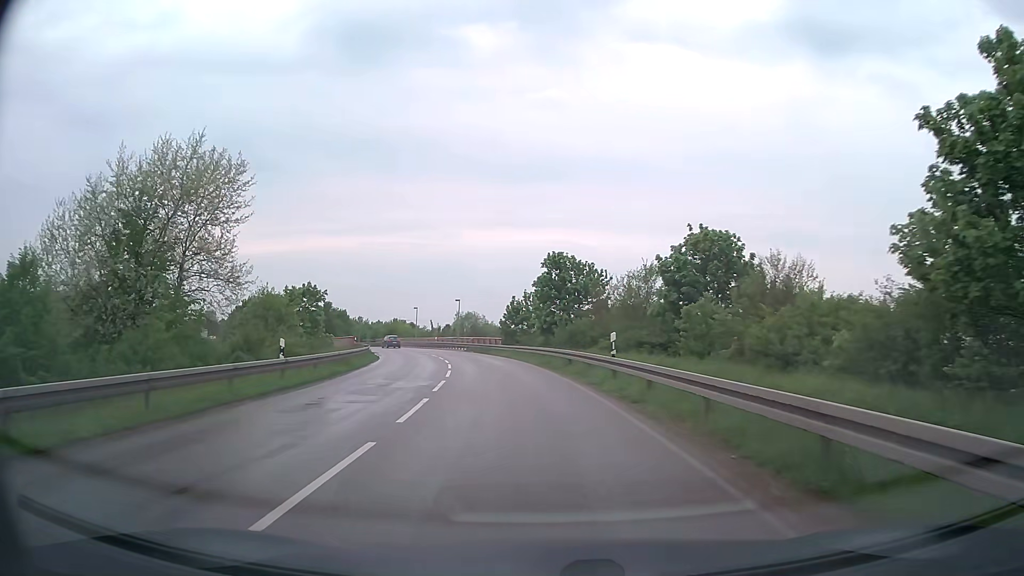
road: secondary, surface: asphalt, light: Day
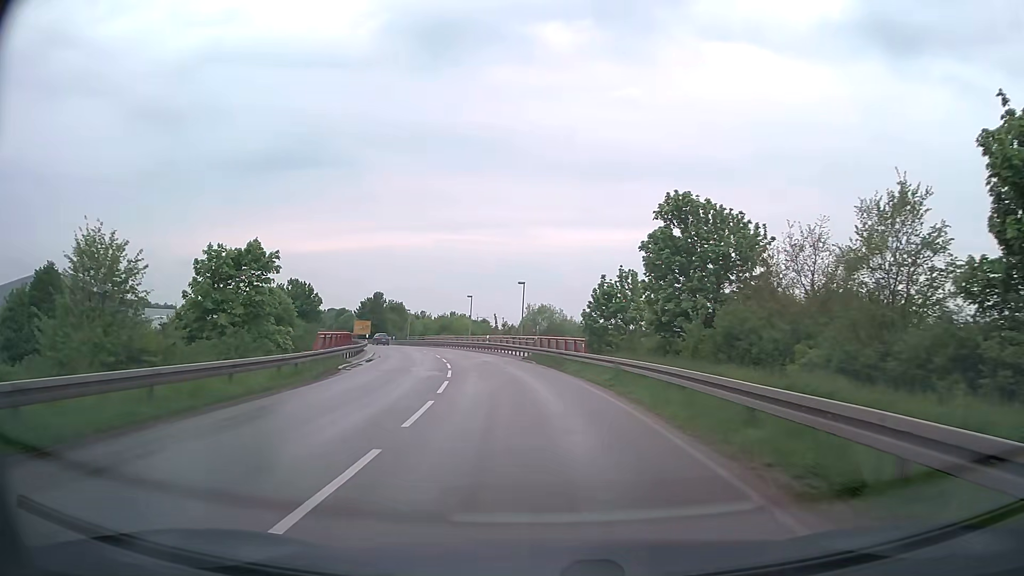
(-1.6, +24.7) m; -7°
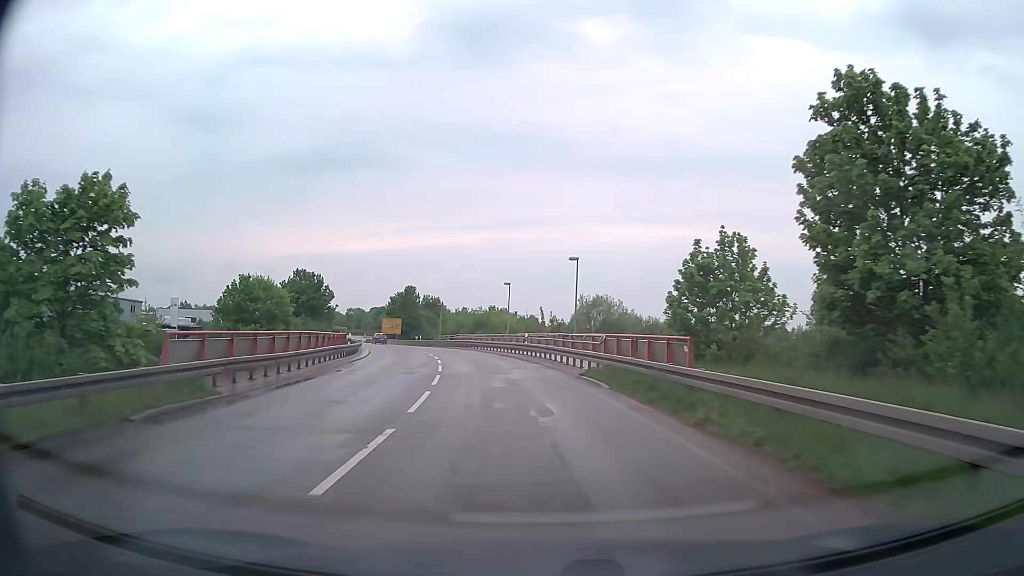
(-0.6, +16.4) m; -4°
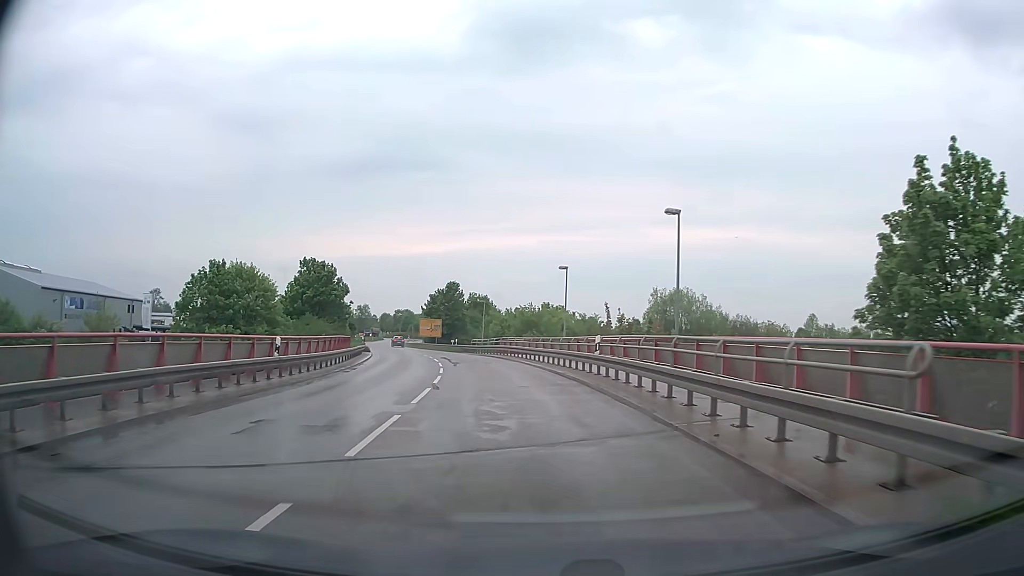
(-0.7, +16.3) m; -5°
